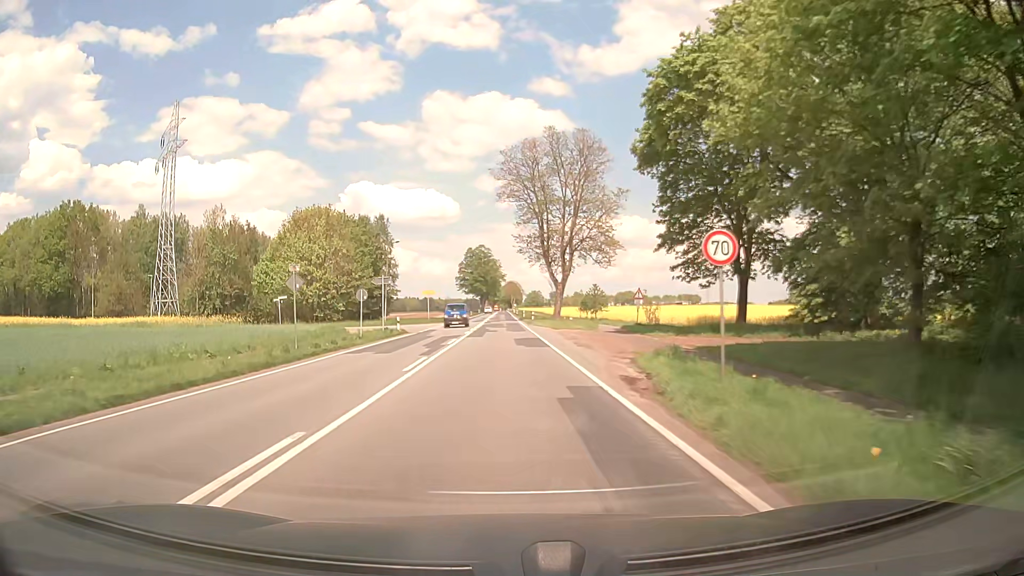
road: primary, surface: asphalt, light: Day
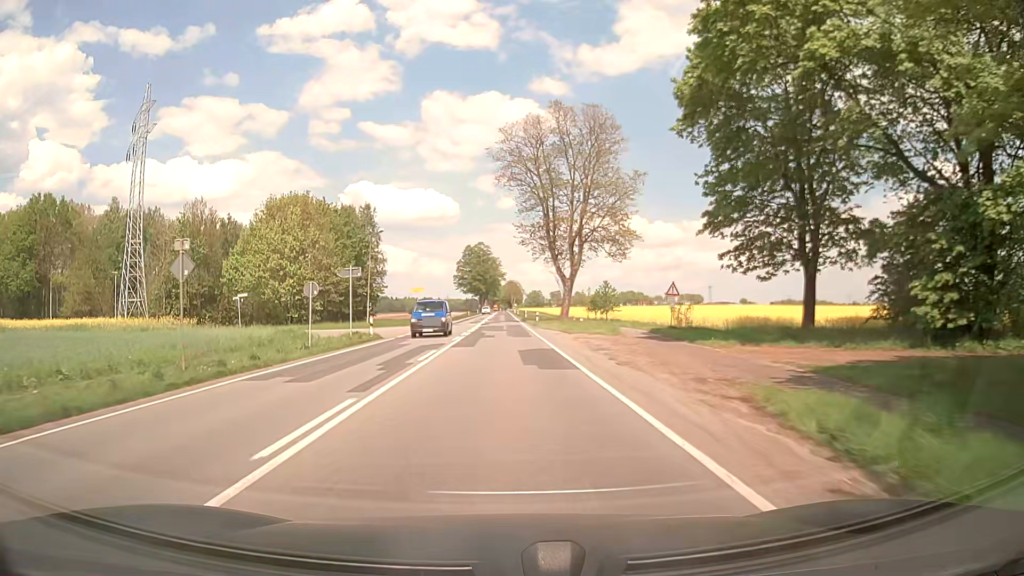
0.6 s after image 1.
(0.0, +9.5) m; 0°
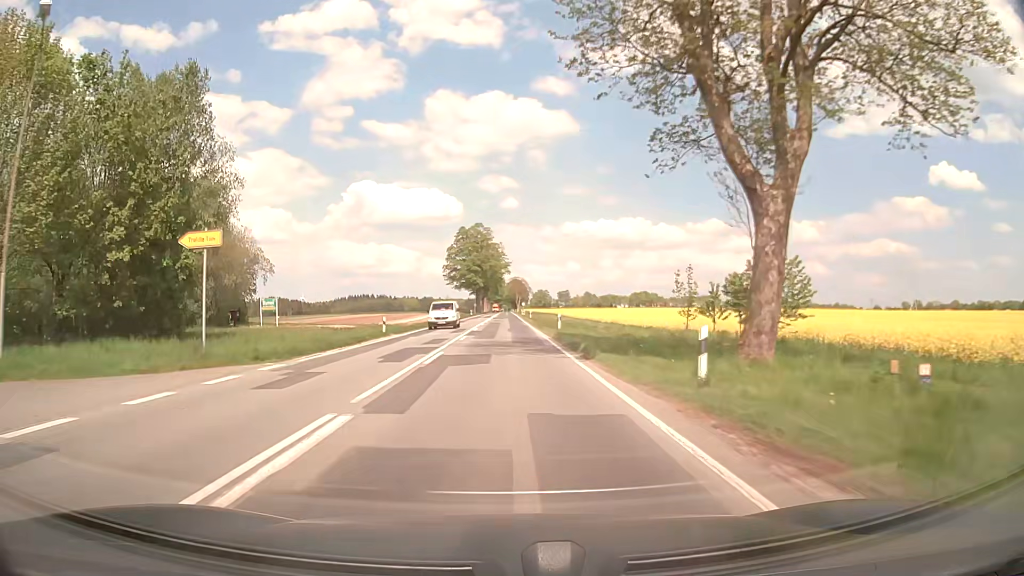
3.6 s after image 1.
(-0.1, +50.3) m; 0°
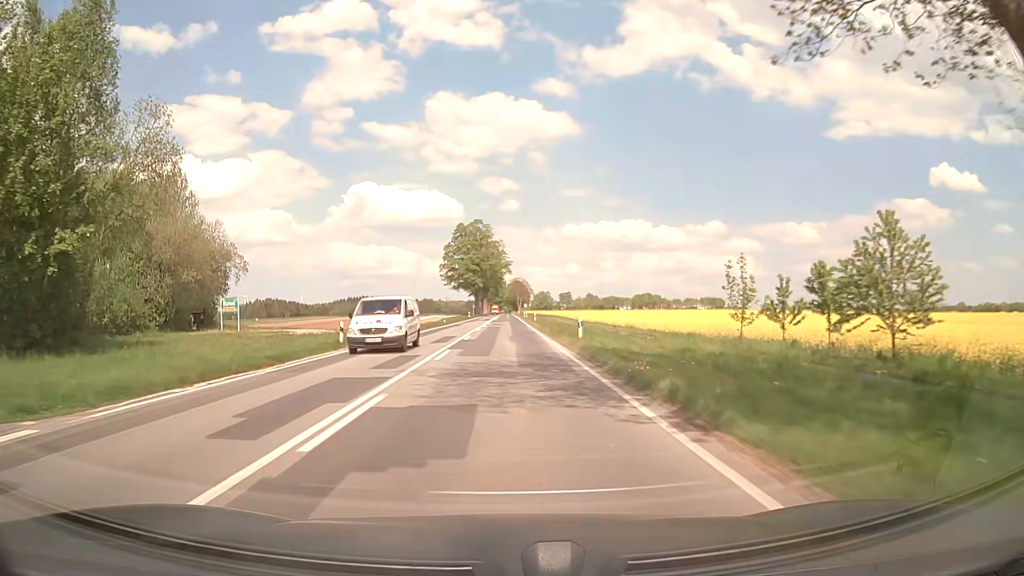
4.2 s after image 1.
(0.0, +10.3) m; 0°
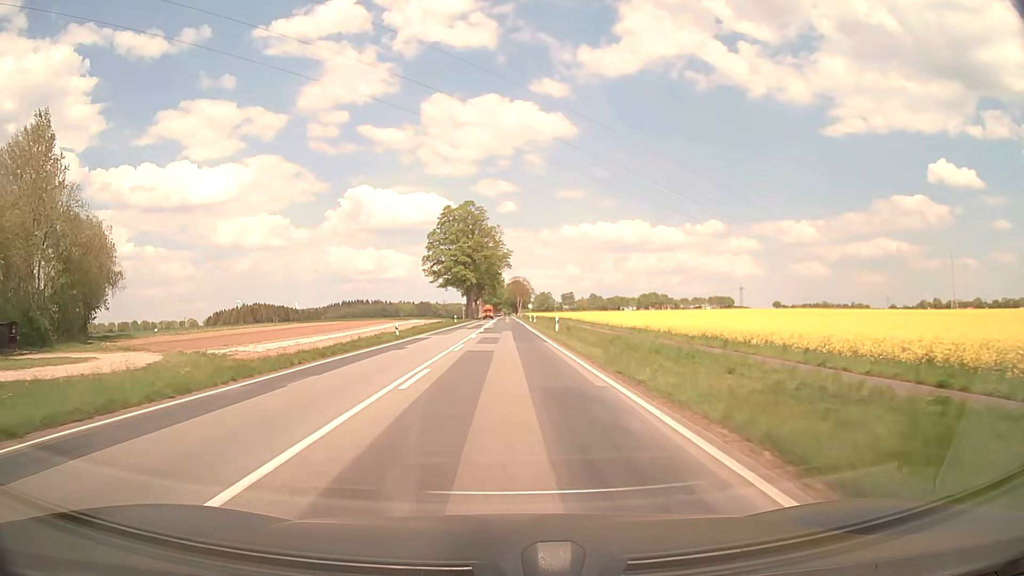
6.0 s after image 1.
(+0.1, +31.3) m; 0°
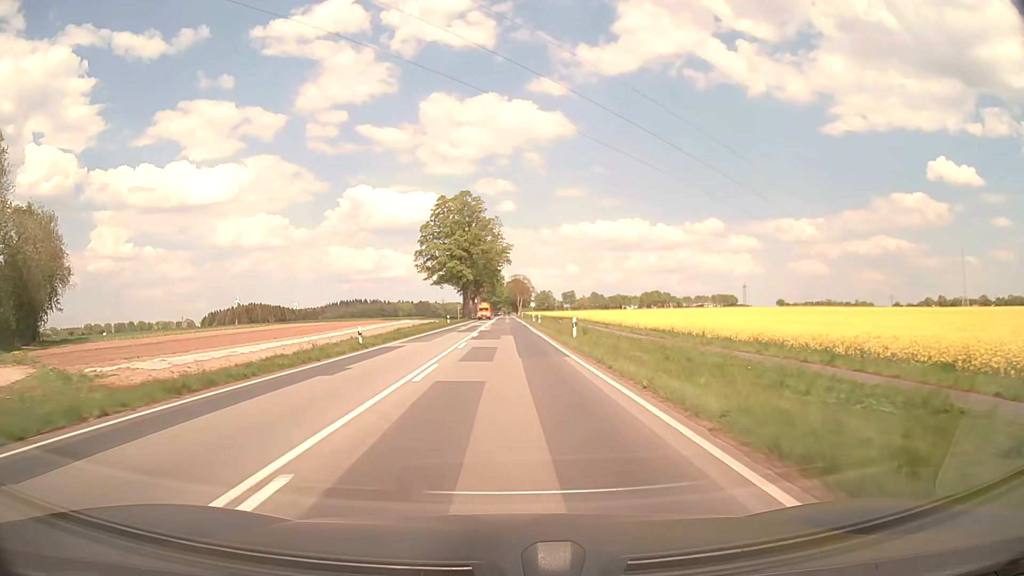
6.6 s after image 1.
(0.0, +10.5) m; 0°
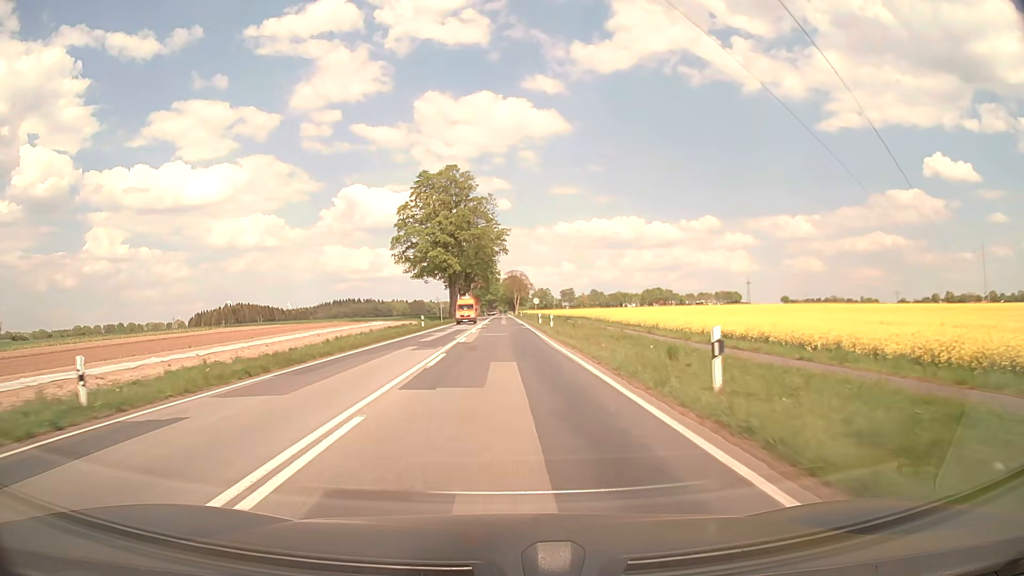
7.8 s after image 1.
(0.0, +21.1) m; 0°
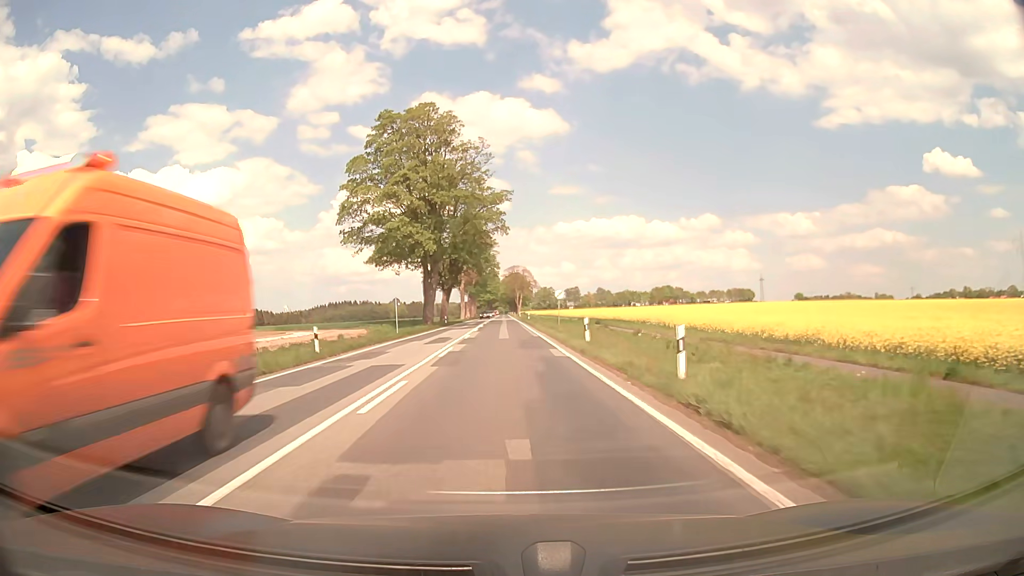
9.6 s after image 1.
(0.0, +32.0) m; 0°
(0, +10) (0, +20) (0, +30) (0, +40) (0, +50) (0, +60) (0, +70) (0, +80) (0, +90) (0, +100) m
